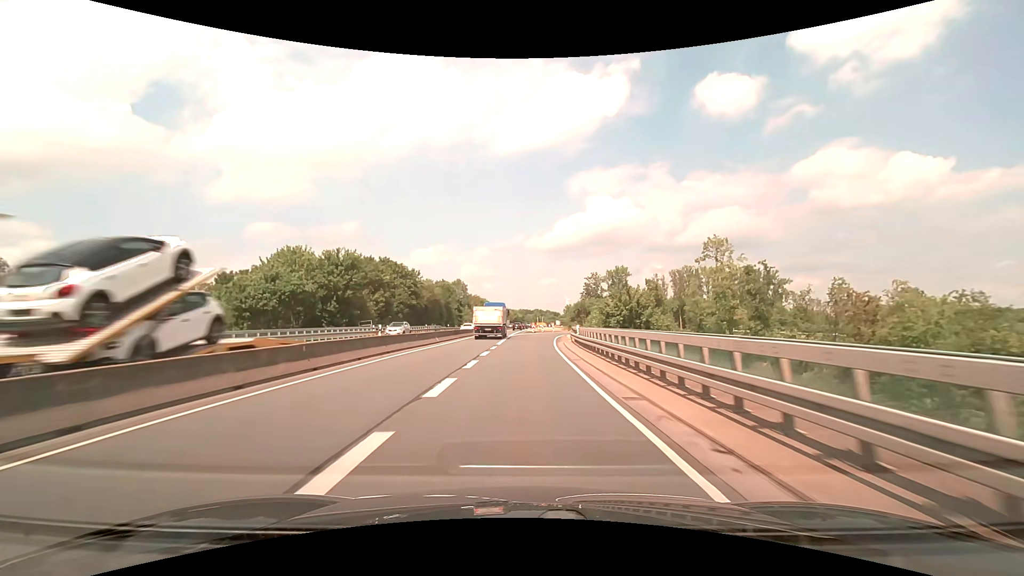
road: trunk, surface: asphalt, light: Day
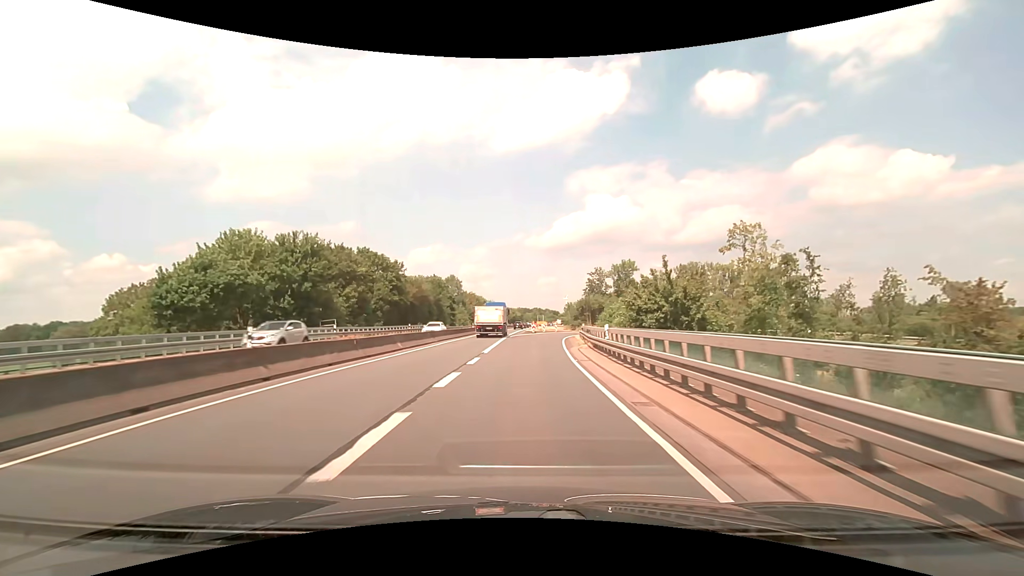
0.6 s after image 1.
(0.0, +10.7) m; 0°
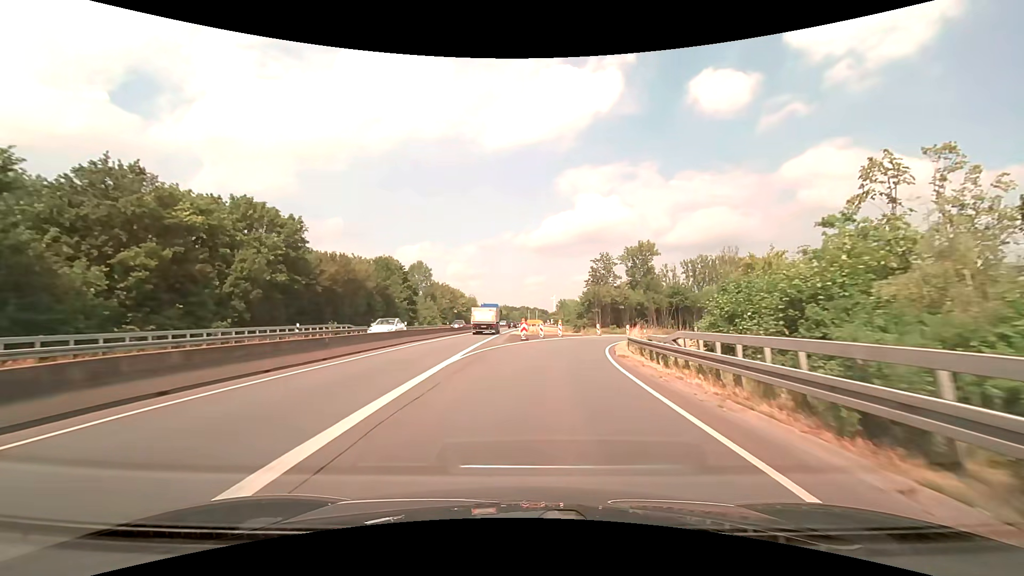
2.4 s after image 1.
(+0.3, +30.5) m; +1°
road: trunk_link
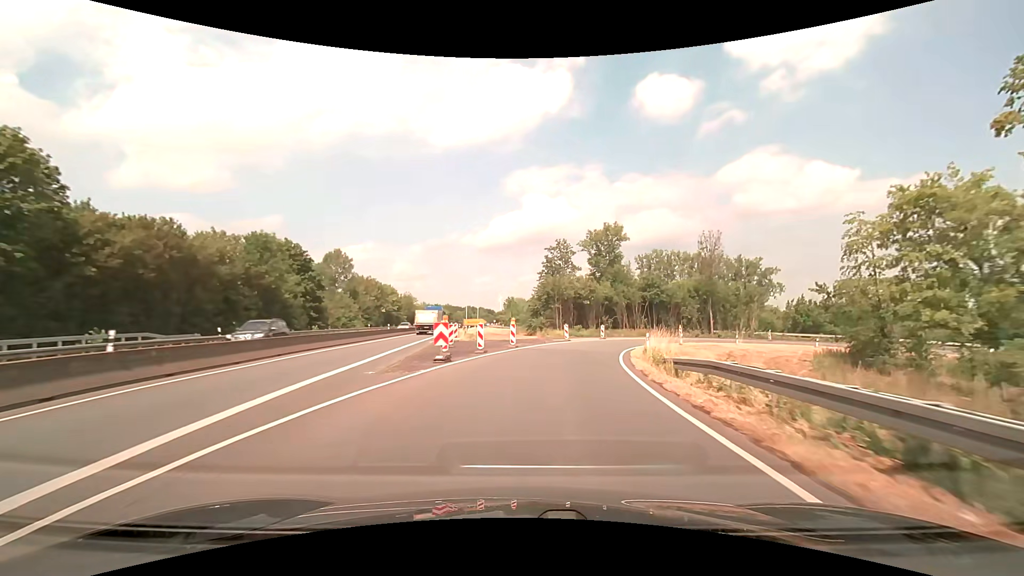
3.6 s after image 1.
(+0.9, +18.9) m; +6°
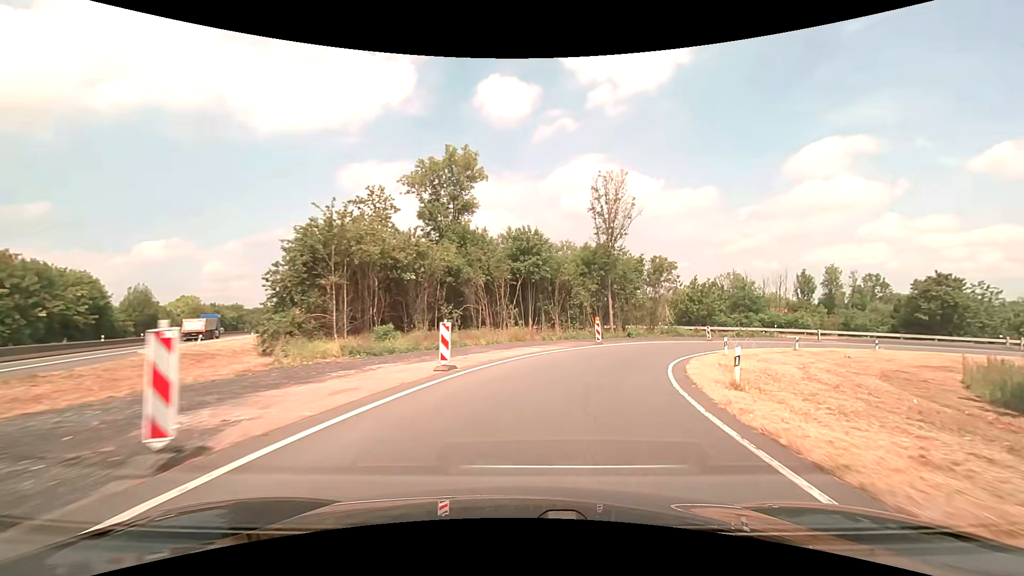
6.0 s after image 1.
(+4.6, +34.5) m; +18°
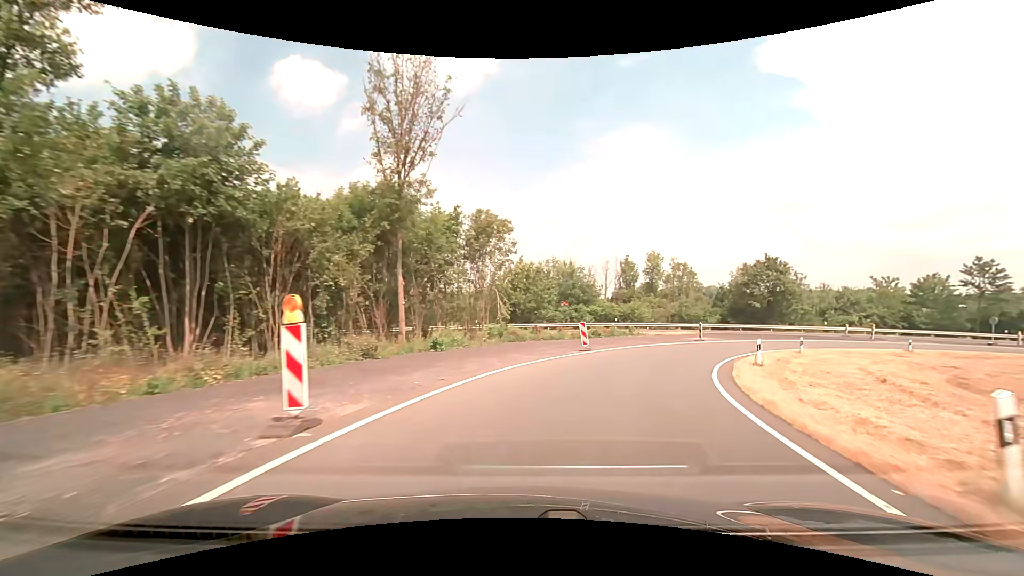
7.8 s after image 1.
(+4.3, +23.9) m; +21°
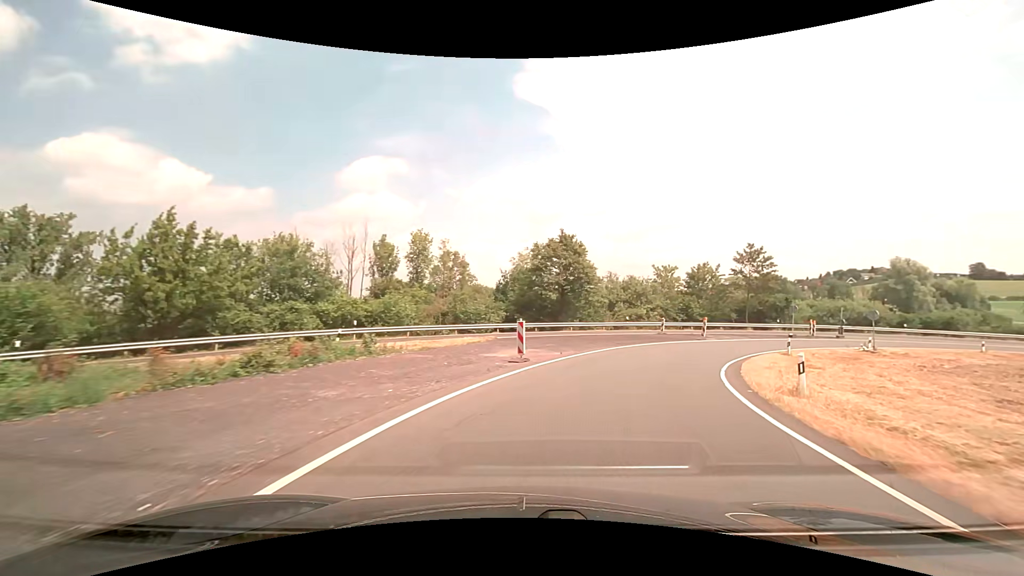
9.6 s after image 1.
(+5.3, +22.9) m; +26°
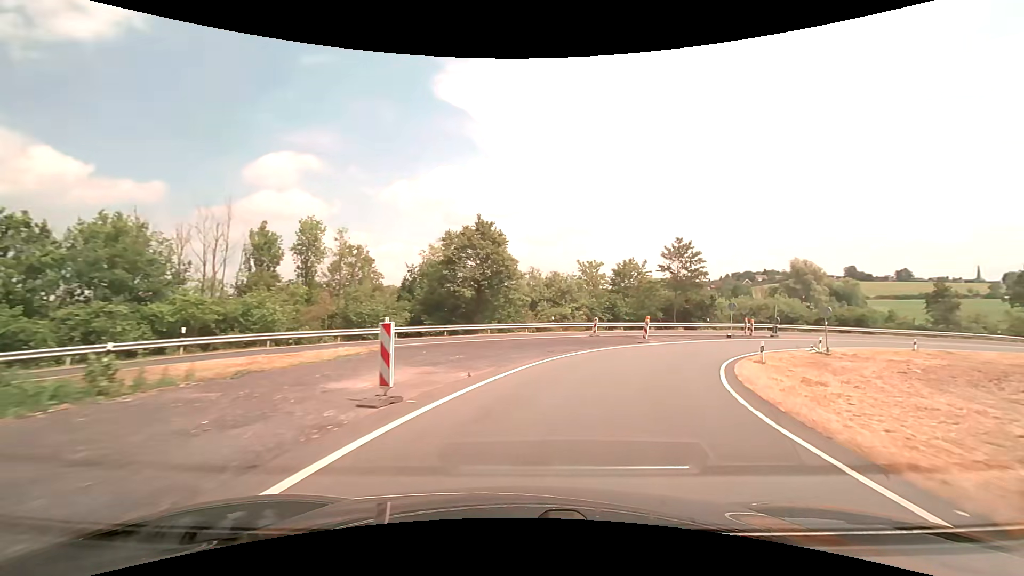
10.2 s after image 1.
(+0.6, +7.8) m; +9°
(+1, +10) (+4, +19) (+9, +28) (+15, +36) (+23, +43) (+31, +48) (+41, +51) (+50, +53) (+60, +52) (+70, +49) m
